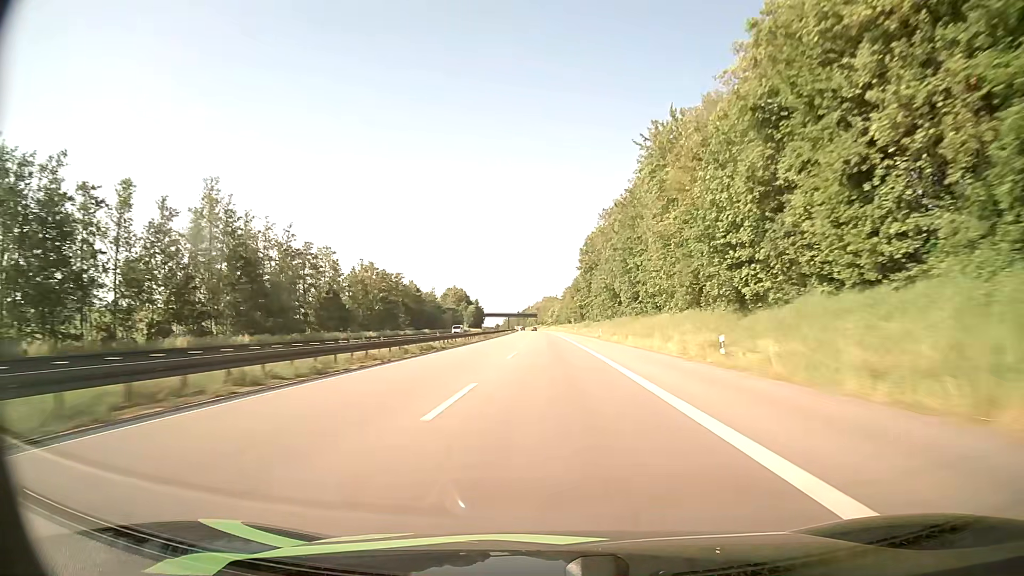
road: motorway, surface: asphalt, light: Day
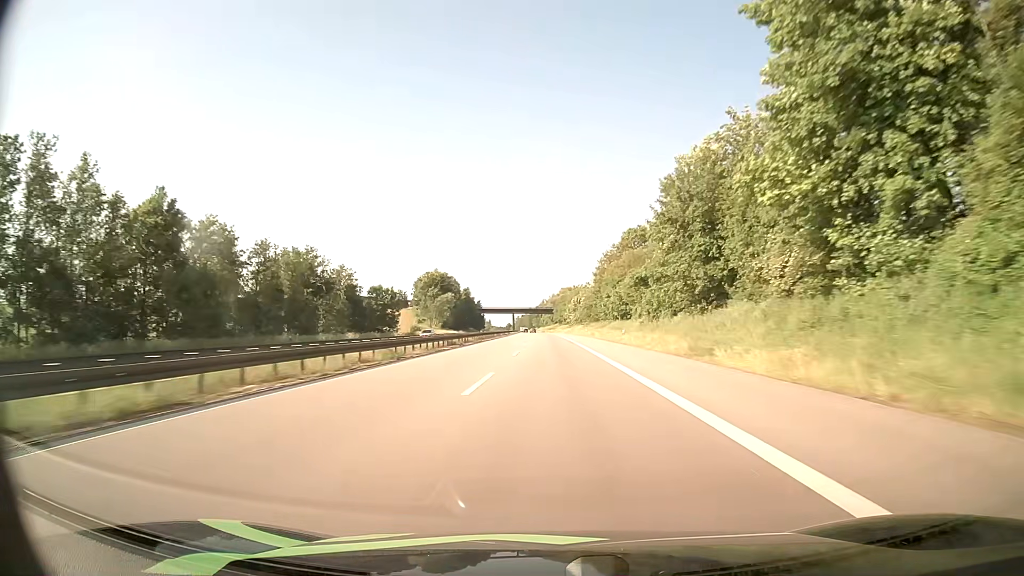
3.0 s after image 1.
(-1.0, +120.7) m; -1°
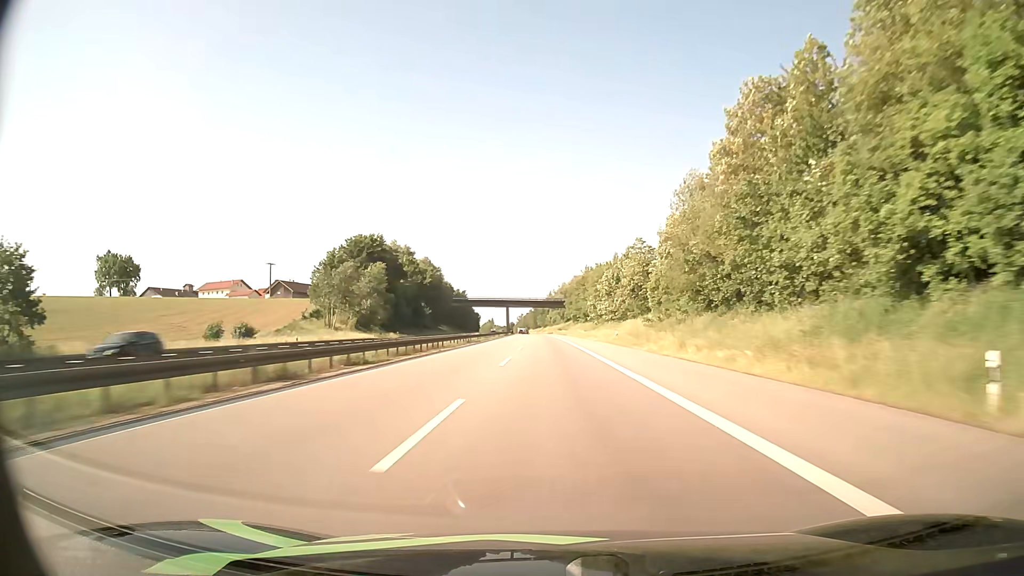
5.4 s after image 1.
(-1.0, +95.5) m; -1°
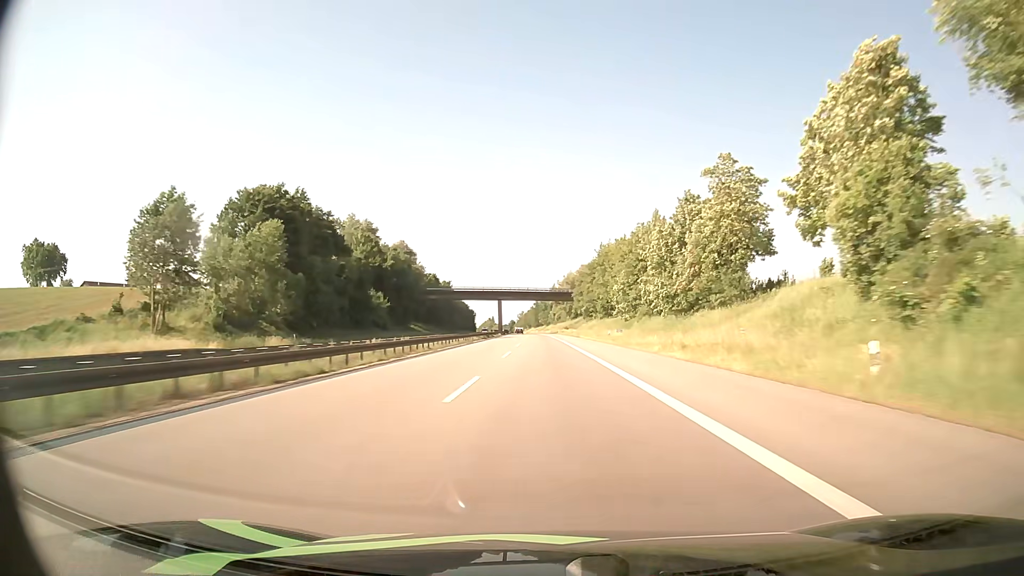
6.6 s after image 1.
(-0.1, +47.4) m; 0°
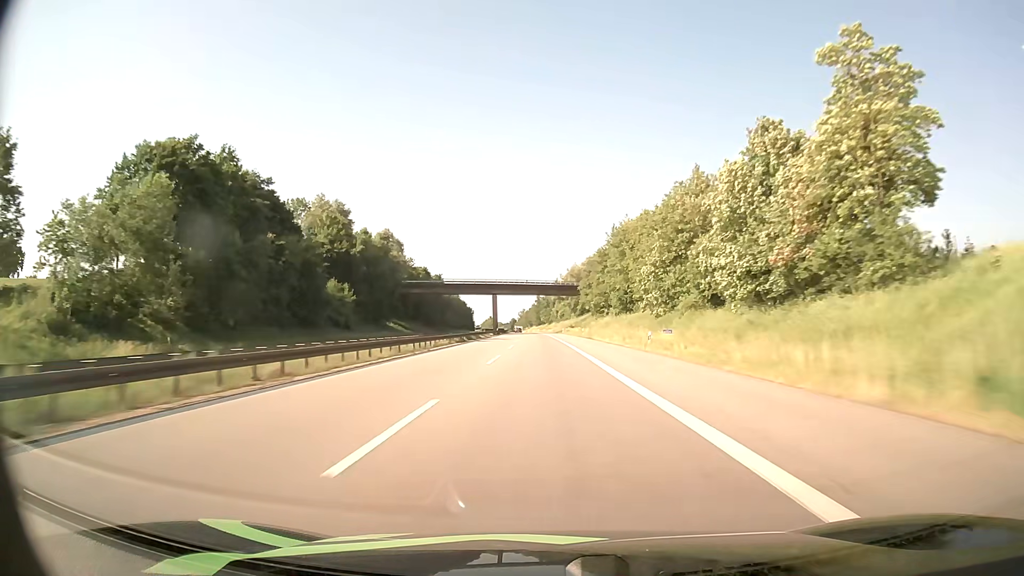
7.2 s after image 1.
(0.0, +23.7) m; 0°
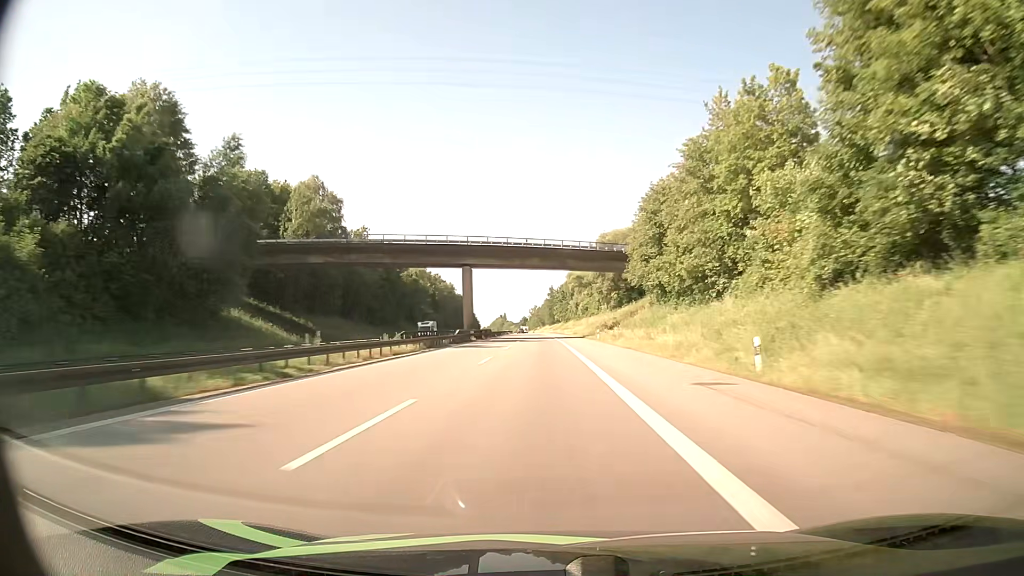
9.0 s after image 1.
(-0.5, +70.8) m; -1°
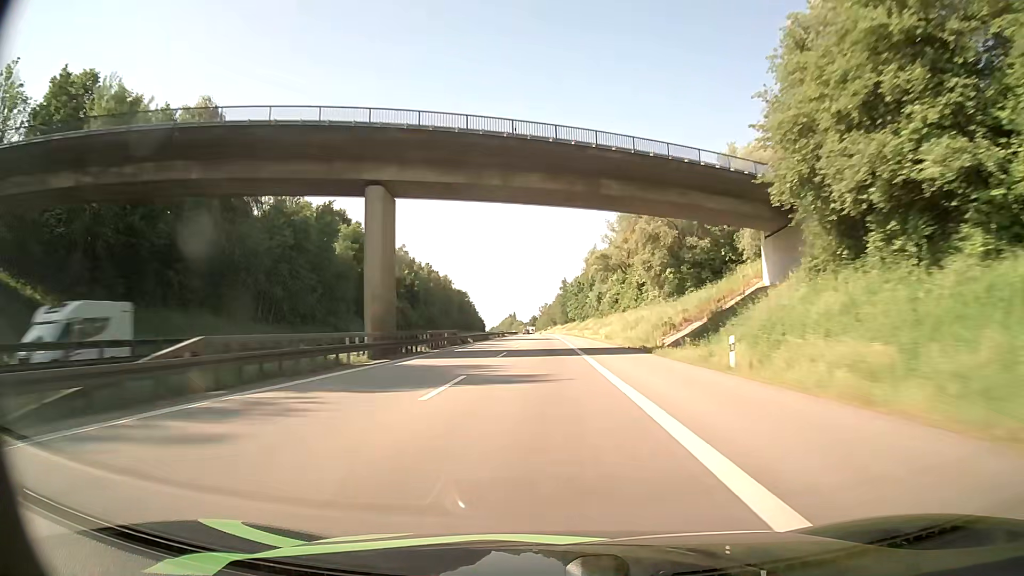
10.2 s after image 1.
(-0.3, +47.1) m; -1°
